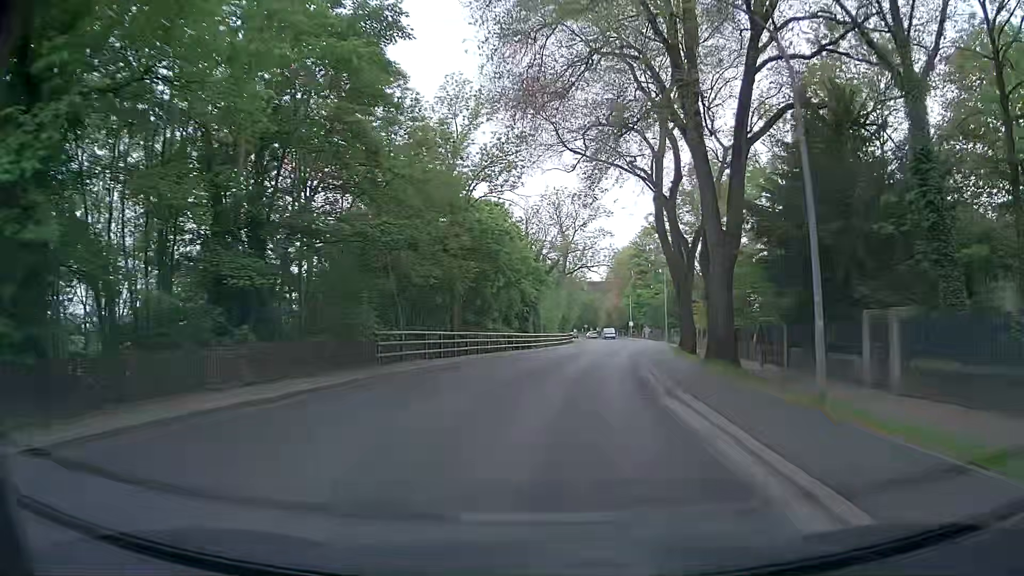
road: secondary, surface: asphalt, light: Day
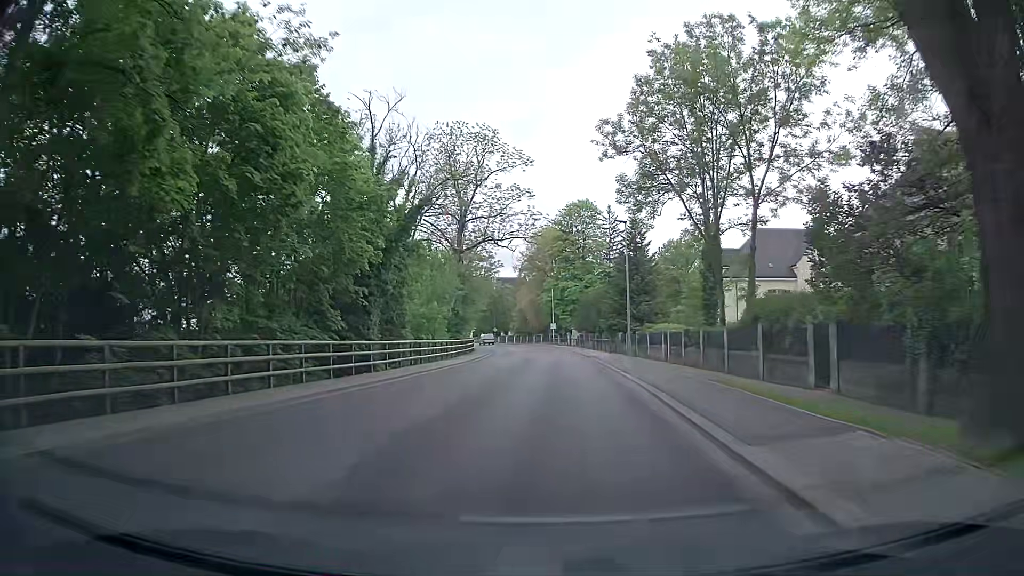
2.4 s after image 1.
(+2.2, +29.9) m; +7°
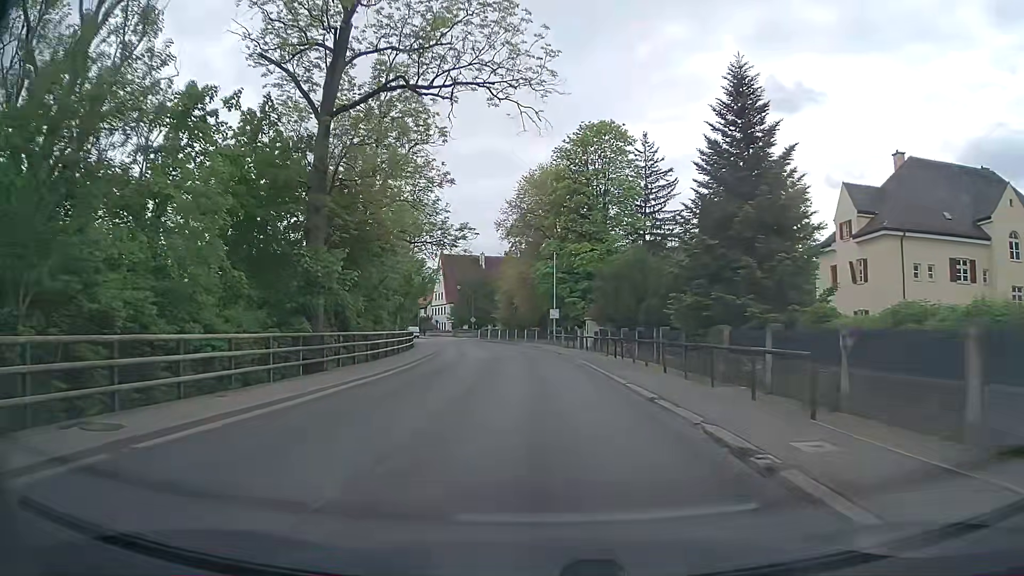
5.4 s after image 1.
(+0.5, +37.9) m; 0°
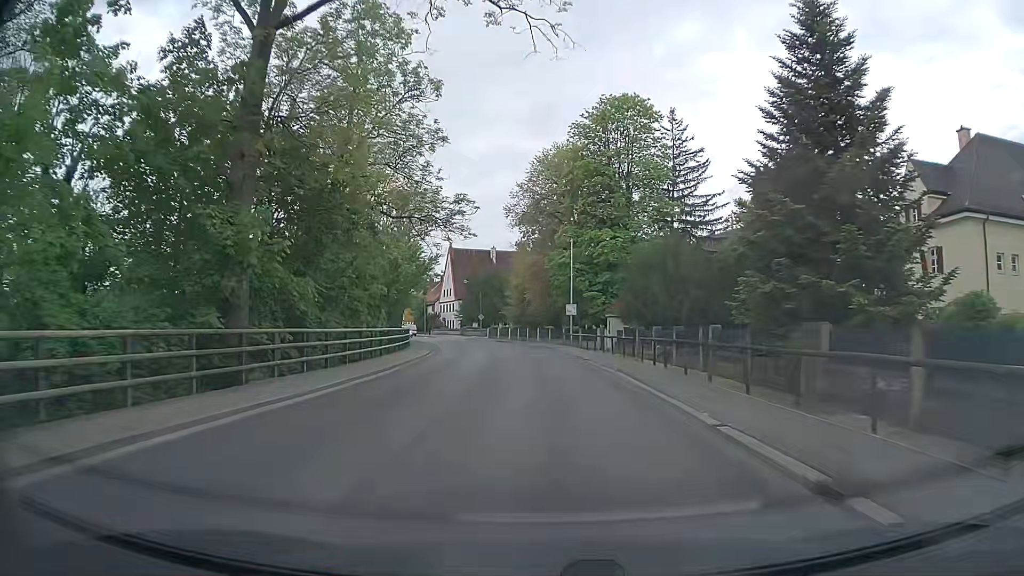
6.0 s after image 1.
(-0.1, +7.6) m; -1°
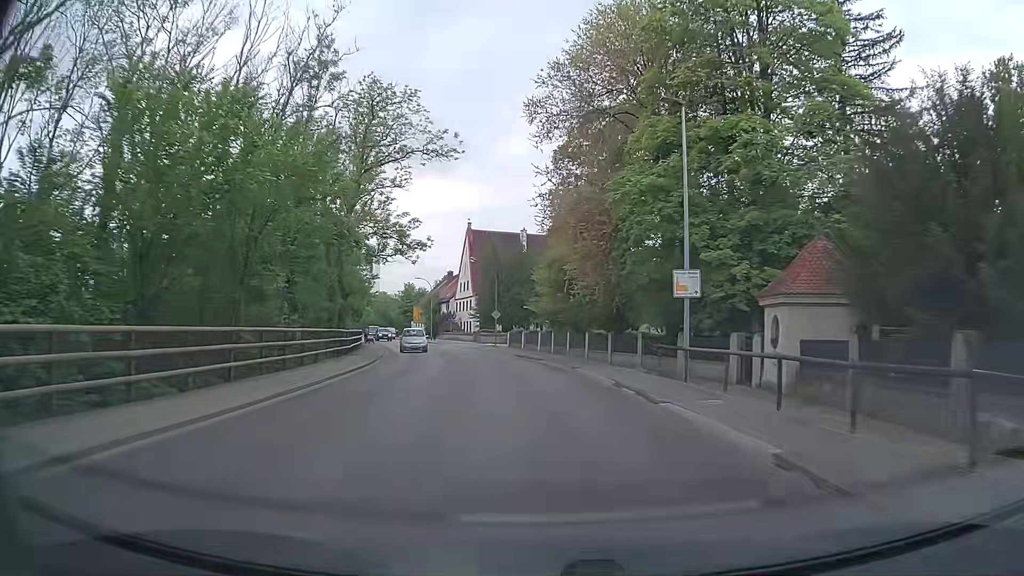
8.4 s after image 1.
(-0.9, +30.0) m; -3°
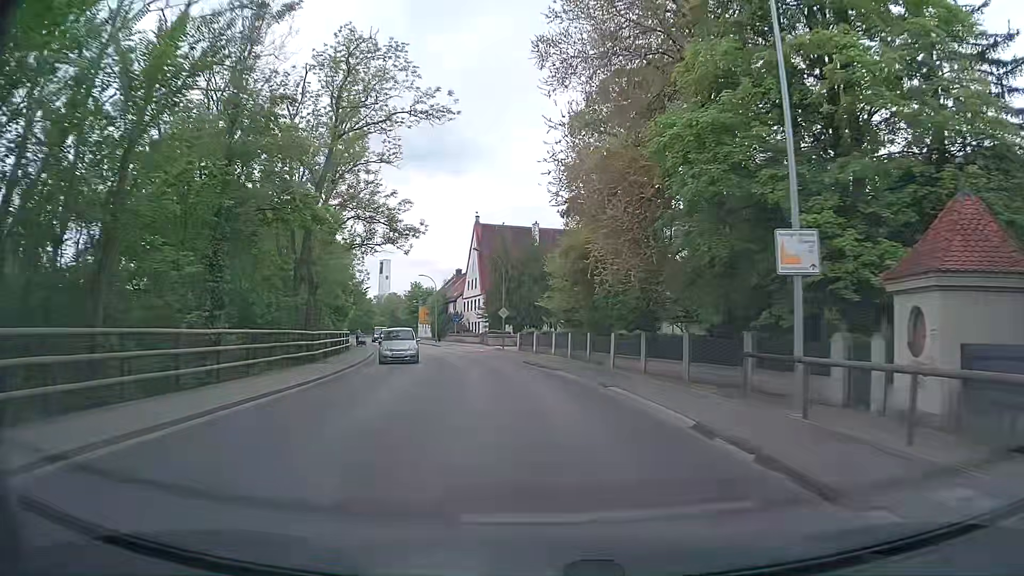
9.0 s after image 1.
(-0.1, +7.5) m; -1°
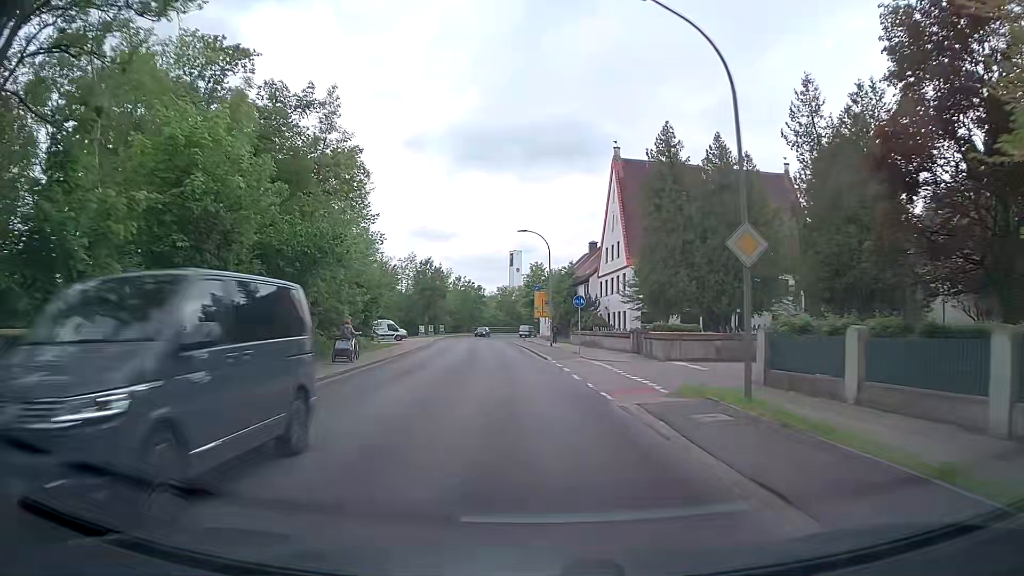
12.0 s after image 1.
(-3.9, +36.7) m; -11°
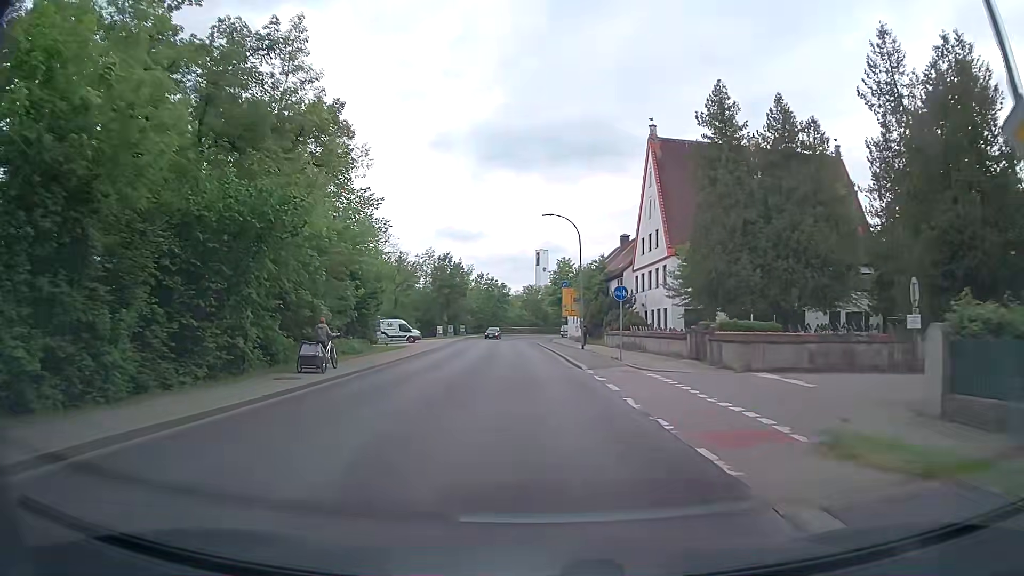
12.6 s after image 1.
(-0.2, +7.2) m; -3°
(0, +10) (-1, +20) (-1, +30) (-2, +40) (-2, +50) (-3, +60) (-4, +70) (-4, +80) (-4, +90) (-3, +100) m
